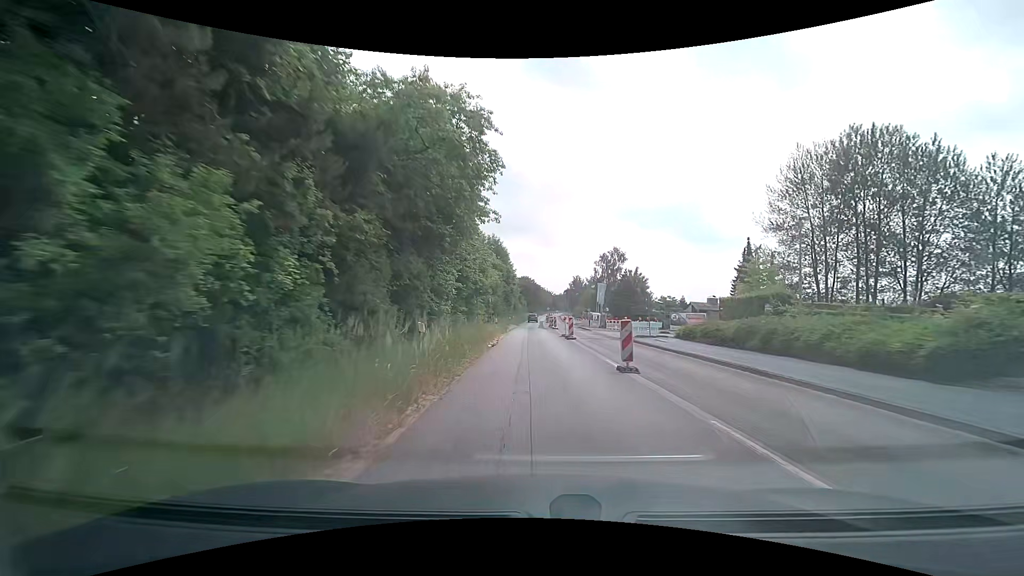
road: secondary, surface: asphalt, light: Day
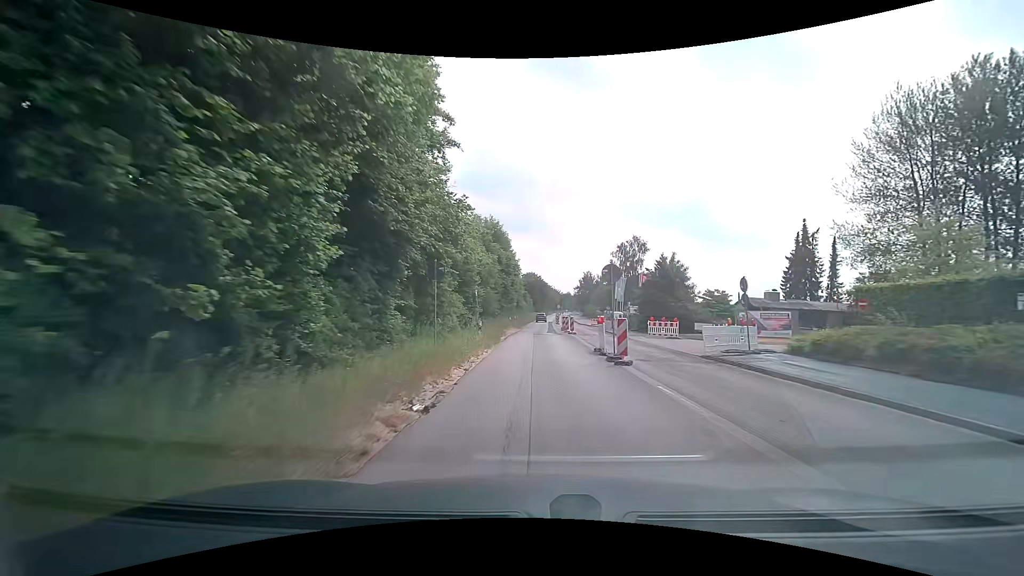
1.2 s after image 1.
(0.0, +14.9) m; 0°
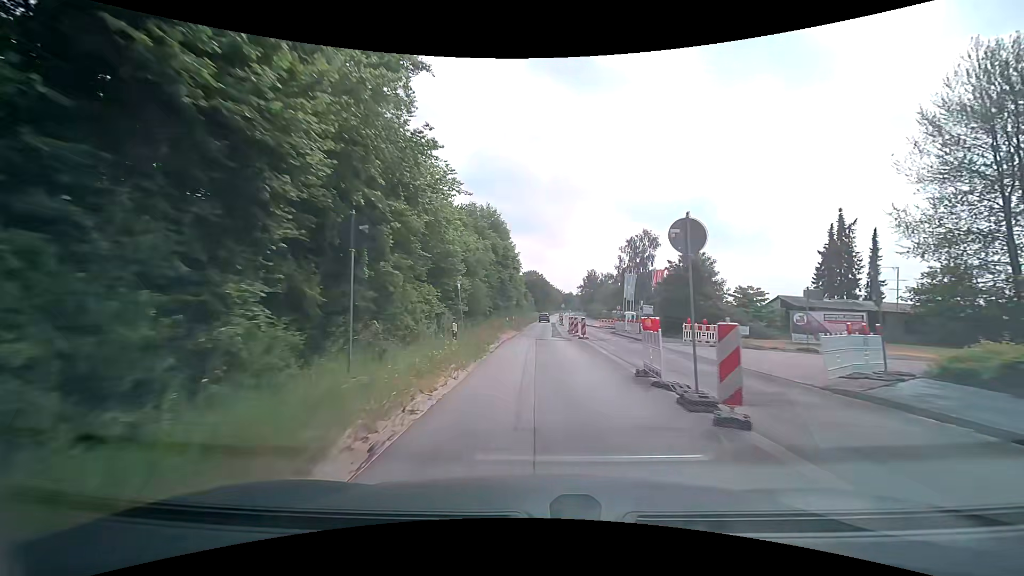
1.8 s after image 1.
(-0.1, +7.5) m; 0°
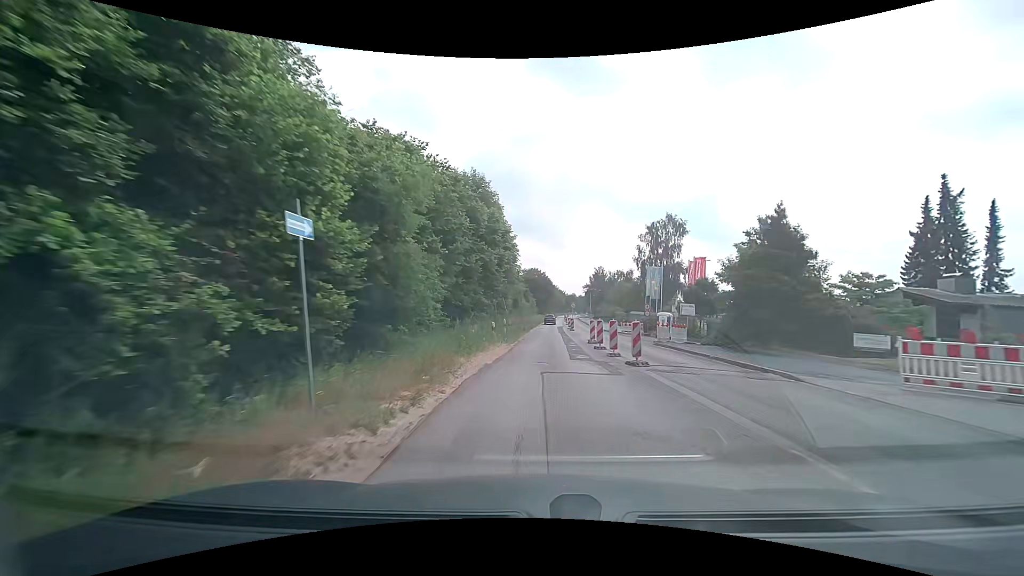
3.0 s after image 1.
(0.0, +15.0) m; 0°
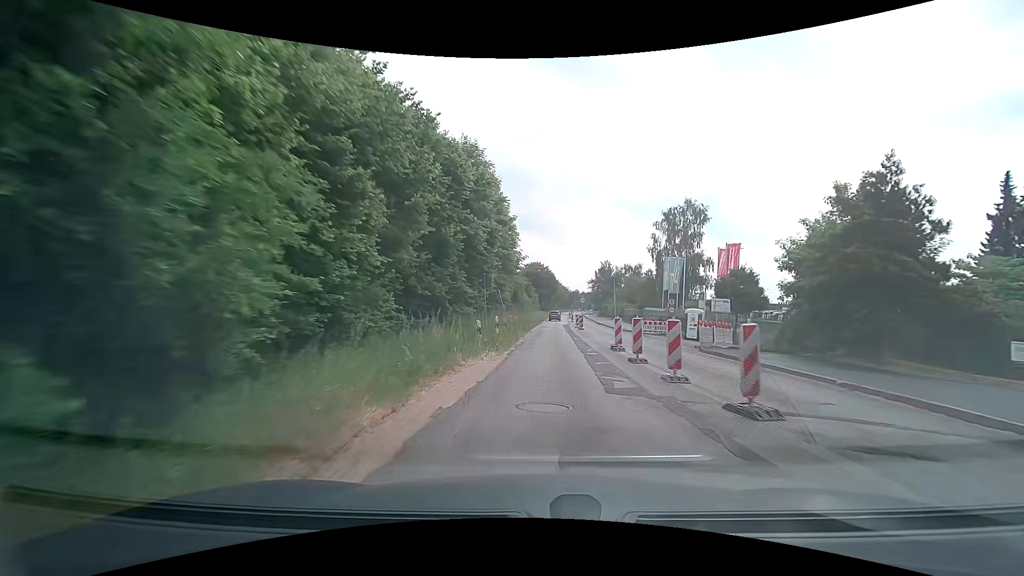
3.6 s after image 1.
(0.0, +7.6) m; -1°
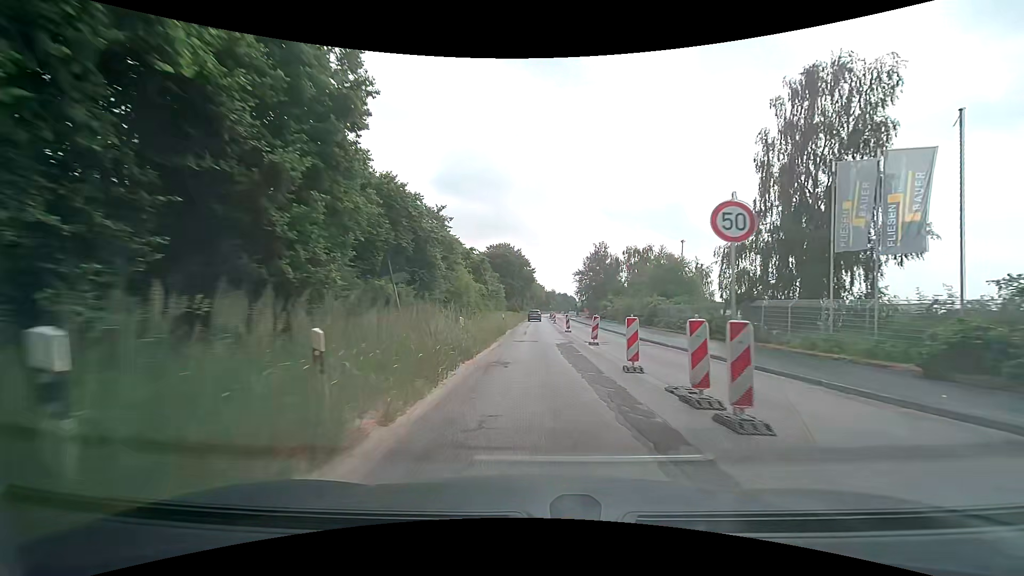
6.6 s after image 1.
(+1.5, +38.4) m; +3°
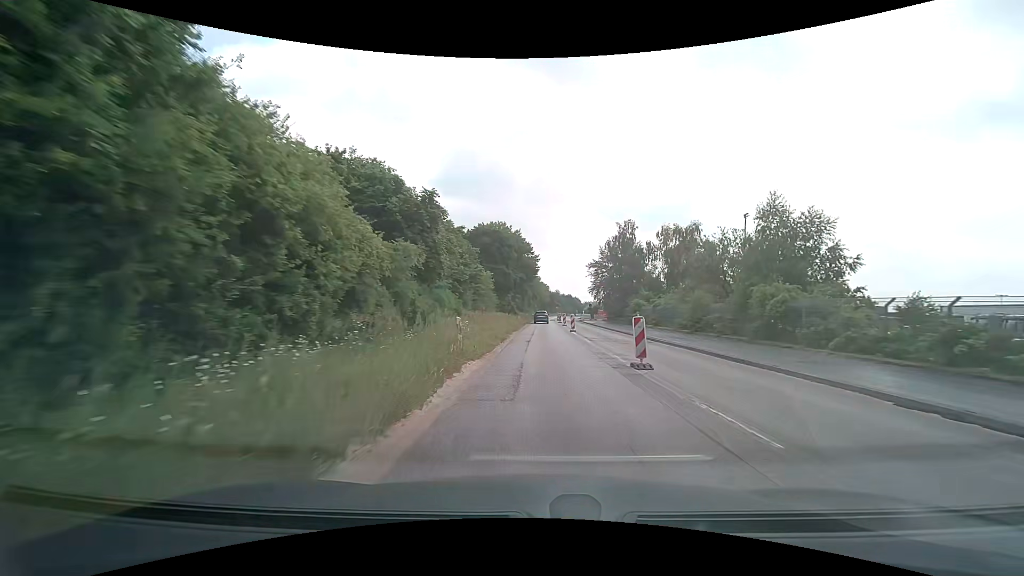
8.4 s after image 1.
(-0.2, +23.3) m; 0°
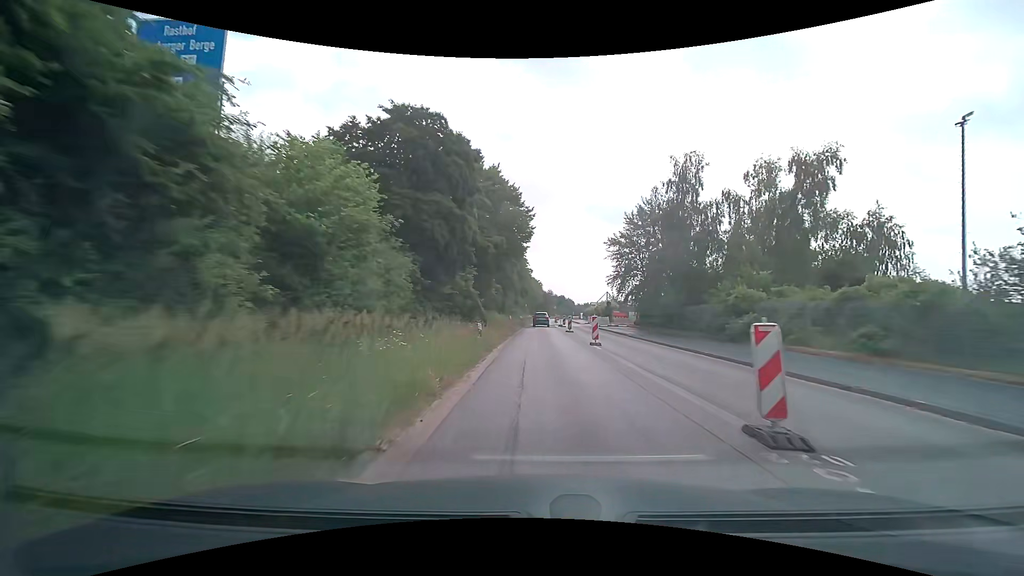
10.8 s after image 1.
(+0.2, +31.1) m; +1°
(0, +10) (0, +20) (0, +30) (0, +40) (0, +50) (+1, +60) (+1, +70) (+1, +80) (+1, +90) (+2, +100) m
